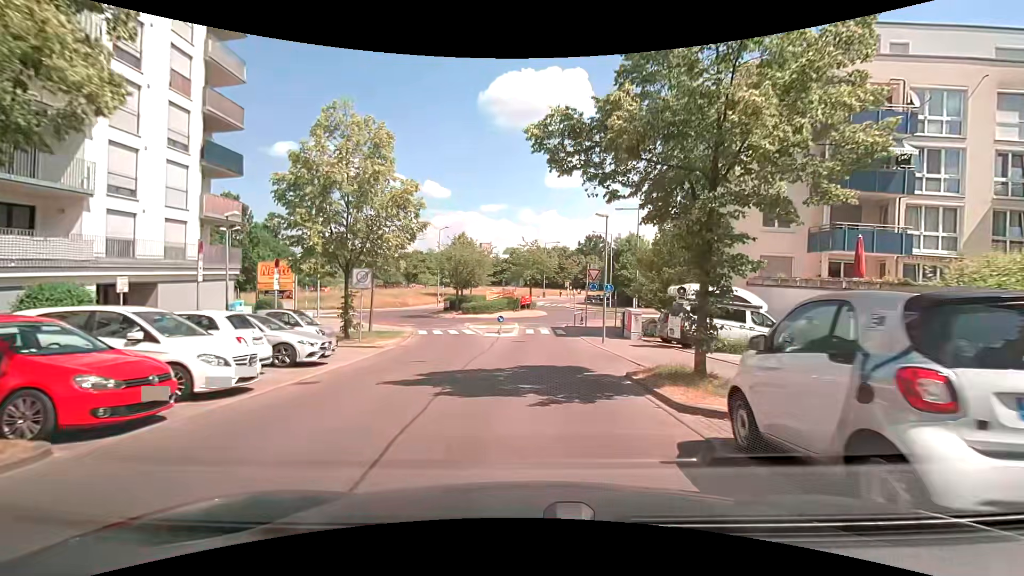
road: residential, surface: asphalt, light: Day
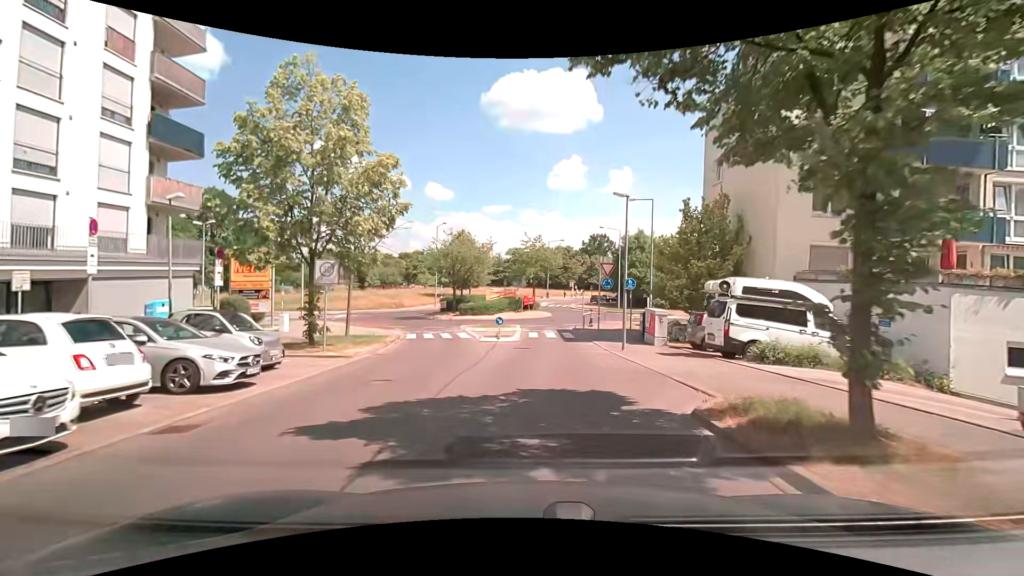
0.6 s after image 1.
(0.0, +4.1) m; +1°
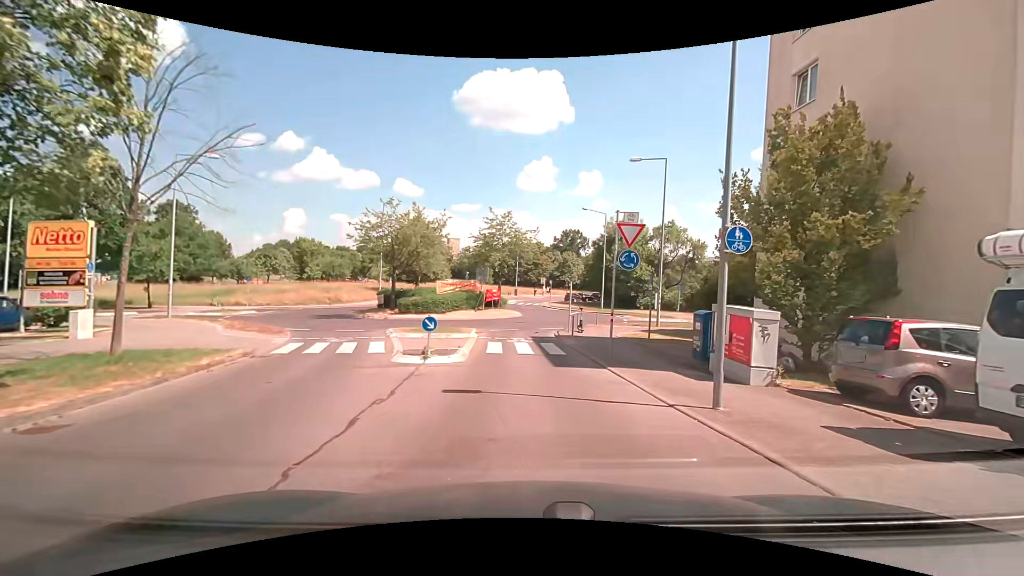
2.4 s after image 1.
(0.0, +11.6) m; +3°
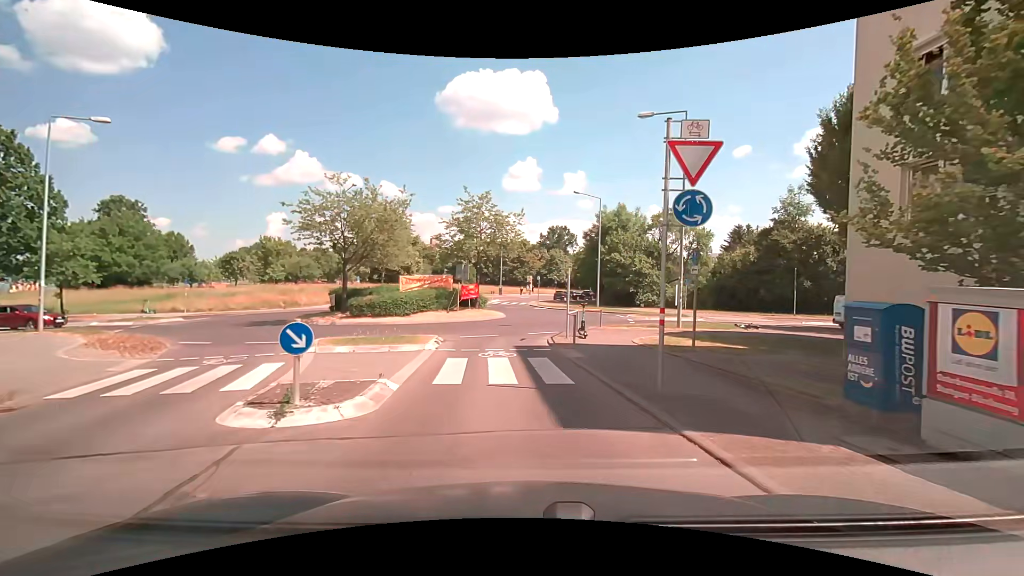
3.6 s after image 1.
(+0.1, +6.7) m; +1°
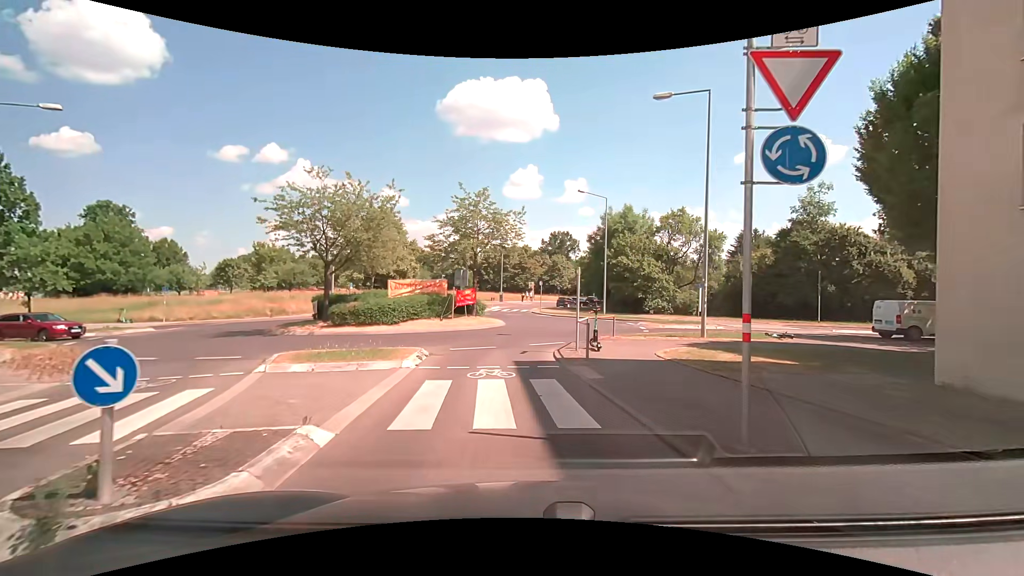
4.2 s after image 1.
(0.0, +2.8) m; -2°
